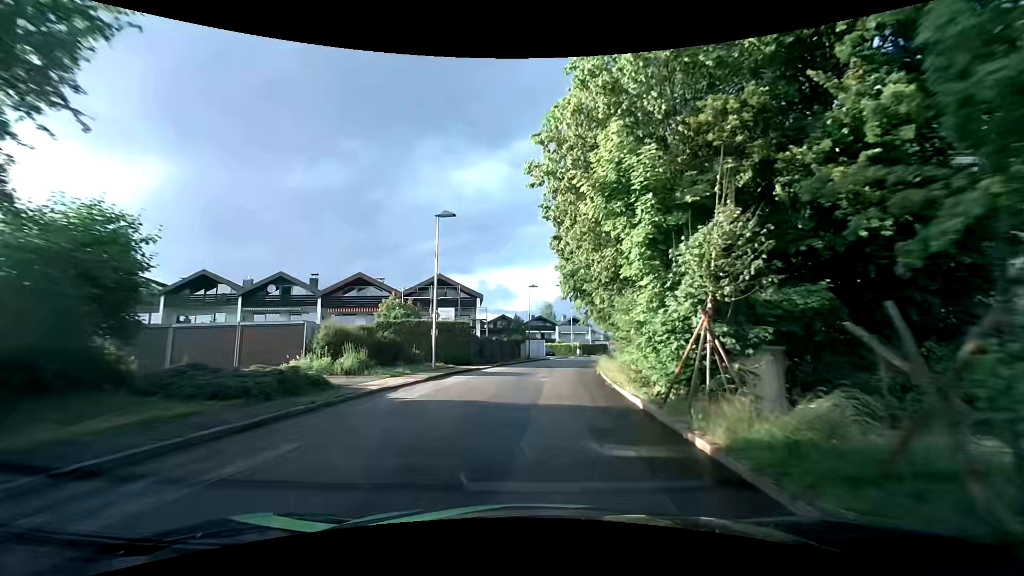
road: residential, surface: asphalt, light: Day
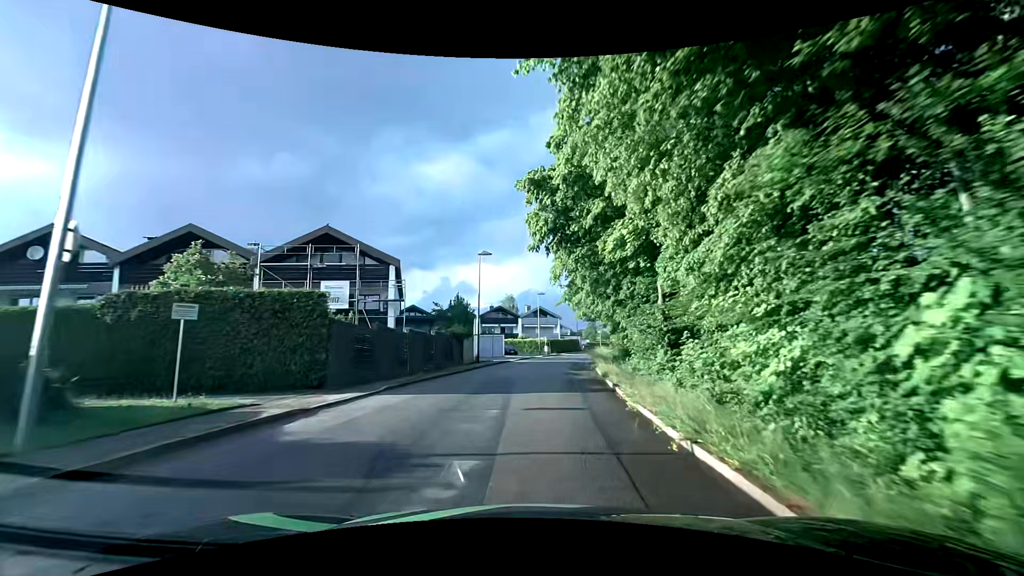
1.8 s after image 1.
(+0.8, +18.4) m; +5°
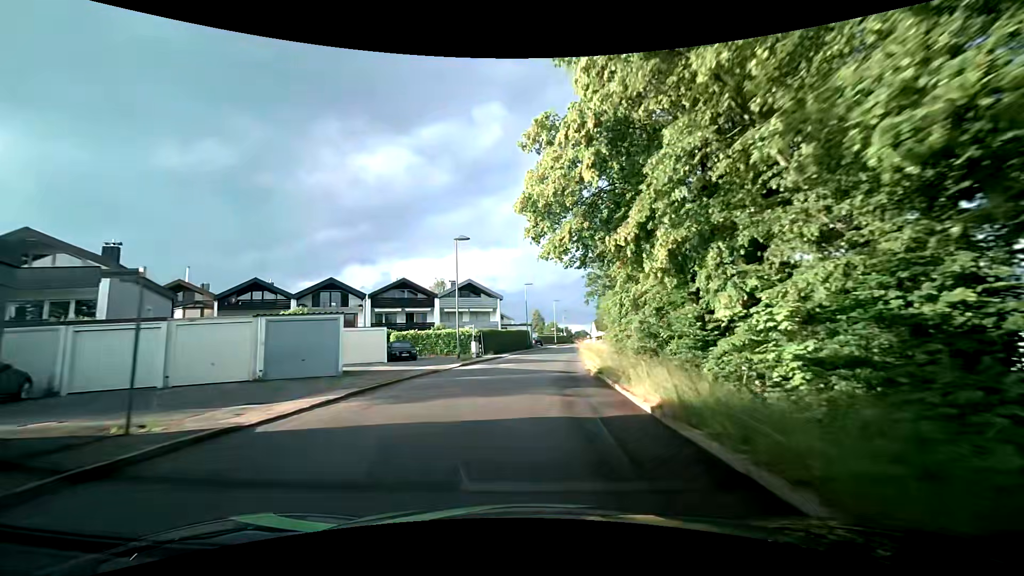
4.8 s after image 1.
(+1.8, +33.4) m; +8°
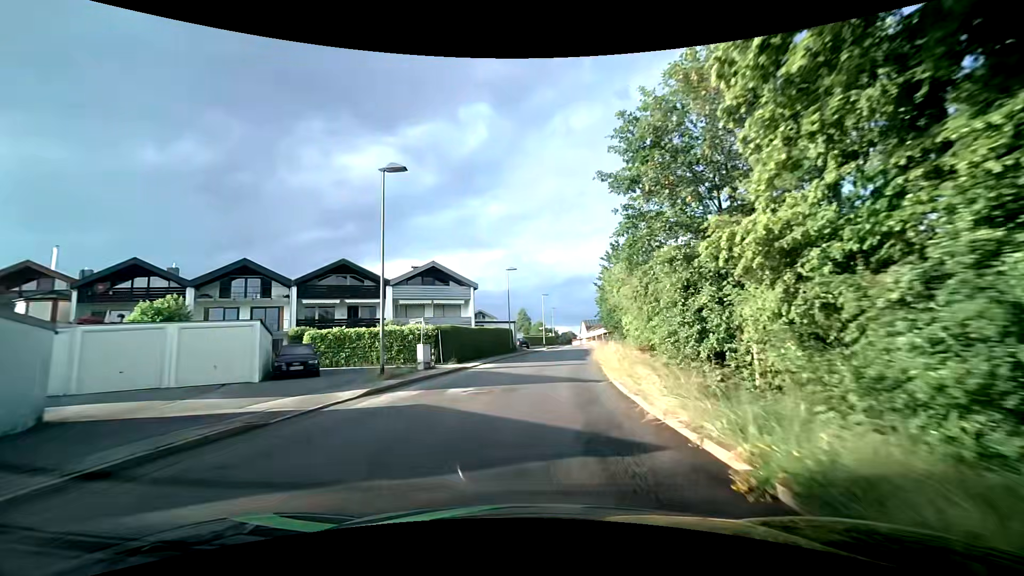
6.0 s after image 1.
(0.0, +14.0) m; +1°
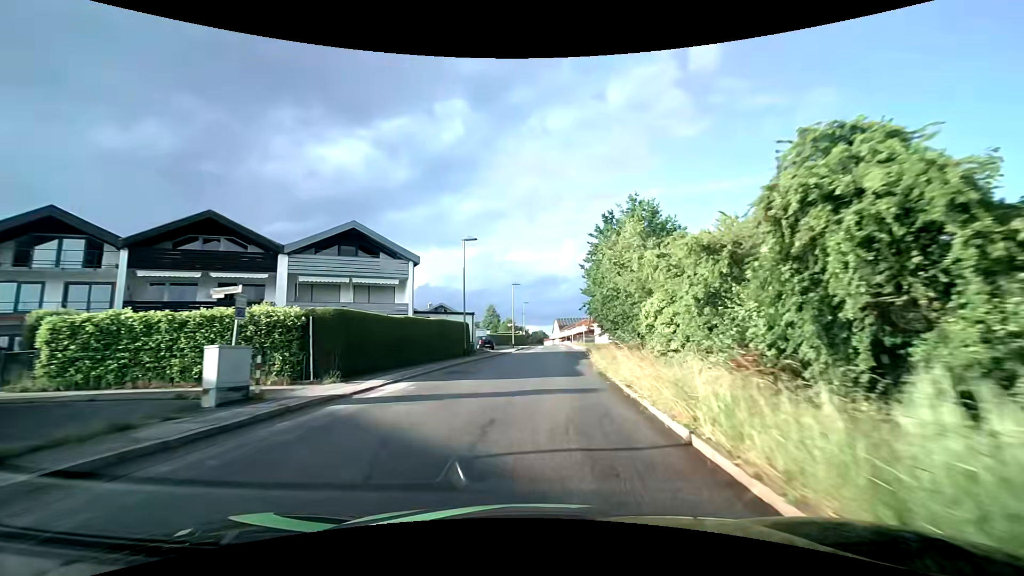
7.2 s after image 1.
(+0.3, +13.6) m; +3°
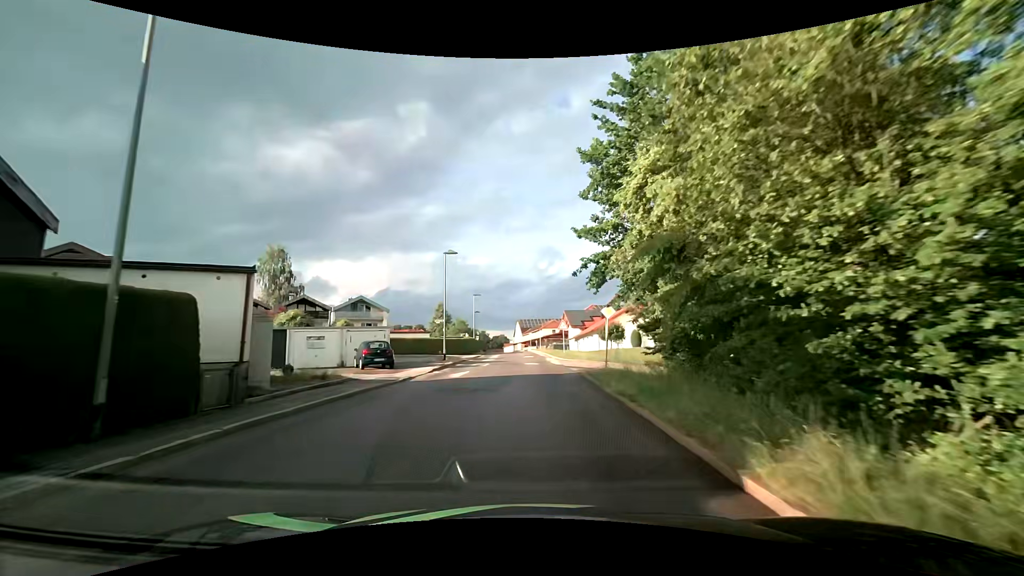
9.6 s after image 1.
(+1.4, +25.7) m; +5°
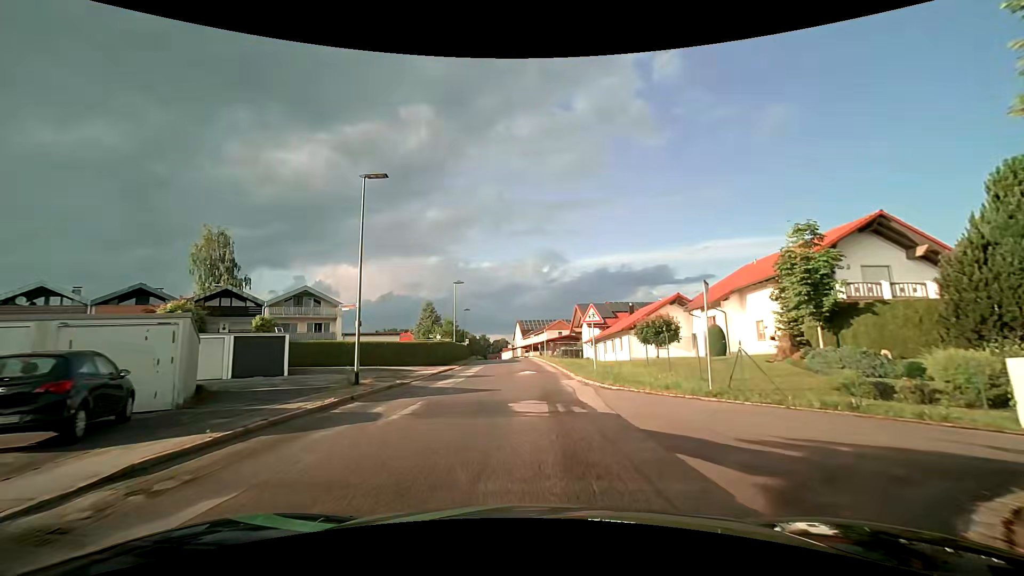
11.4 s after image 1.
(0.0, +18.2) m; 0°
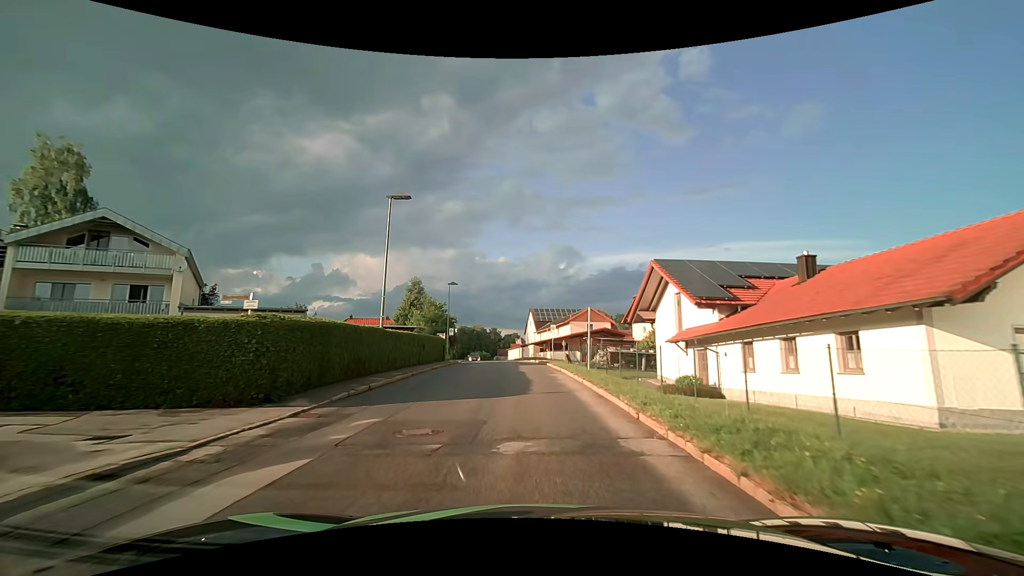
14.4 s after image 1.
(-0.9, +28.2) m; -2°
(0, +10) (0, +20) (-1, +30) (-1, +40) (-2, +50) (-3, +60) (-4, +70) (-6, +80) (-13, +87) (-22, +85) m
